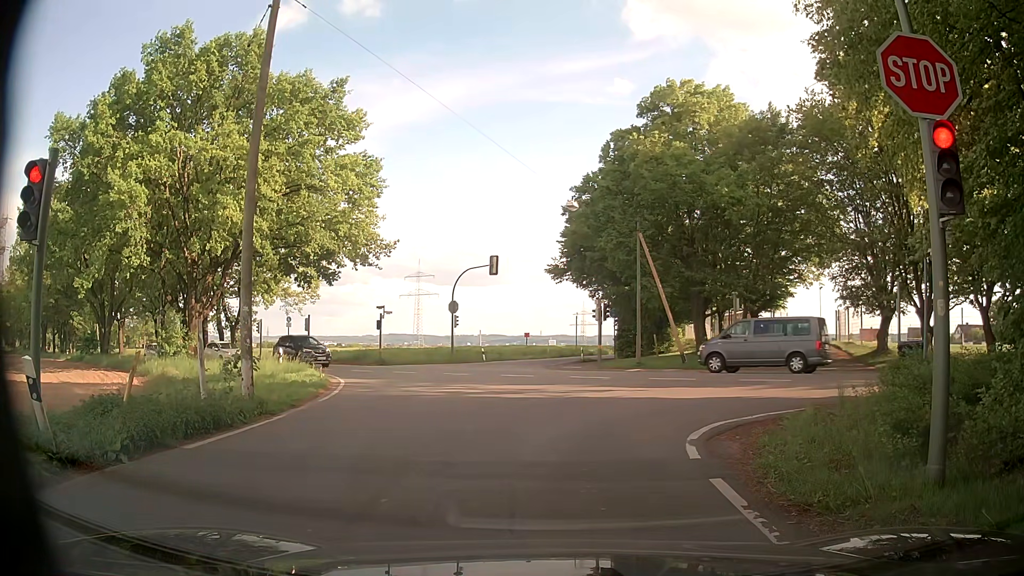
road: tertiary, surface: asphalt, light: Day
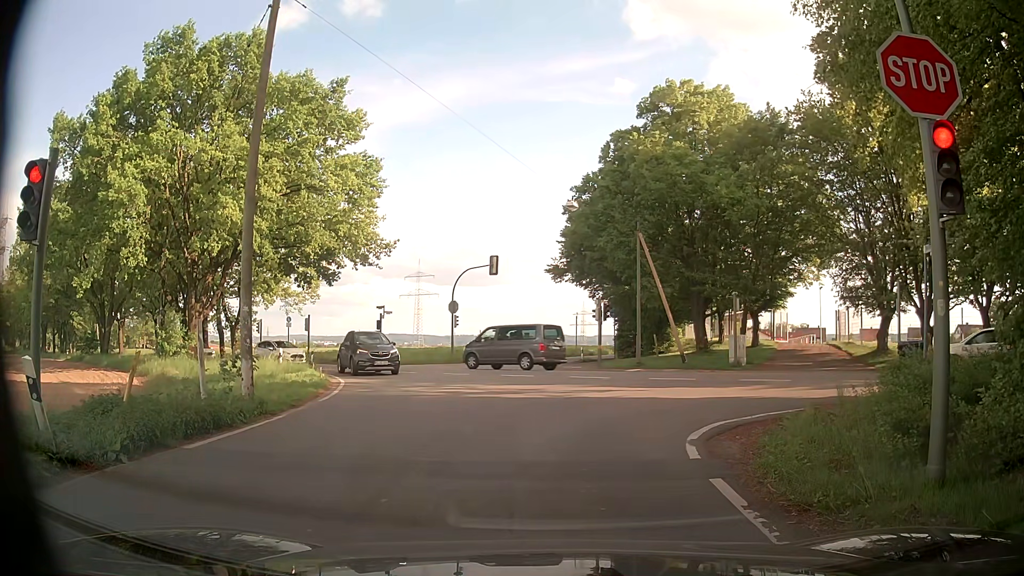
(0.0, 0.0) m; 0°
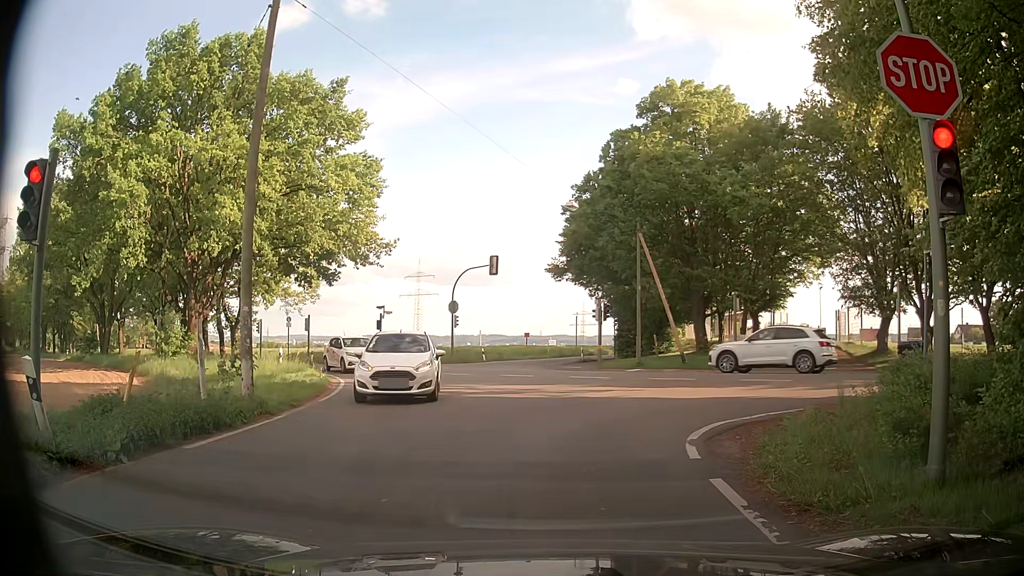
(0.0, 0.0) m; 0°
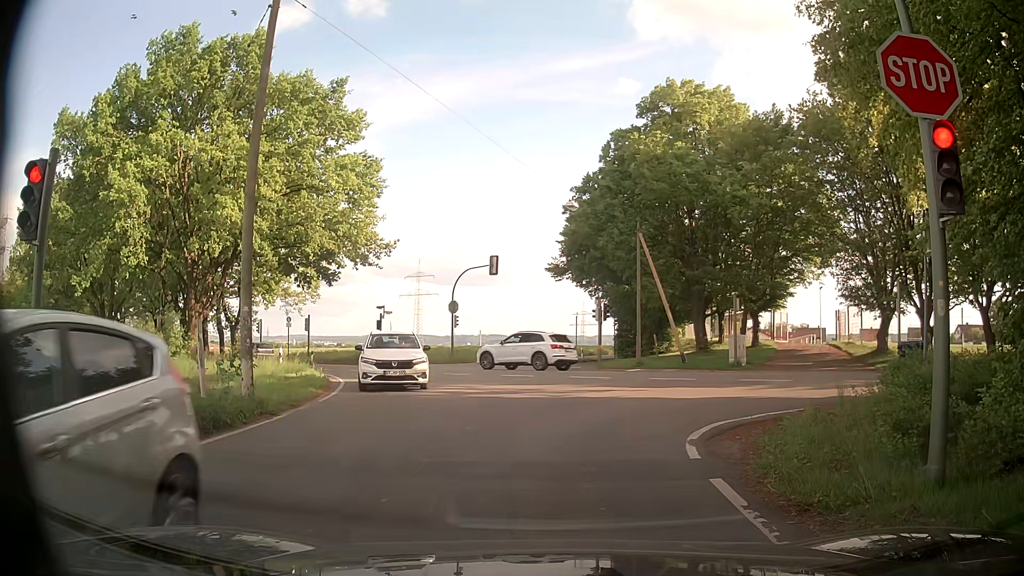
(0.0, 0.0) m; 0°
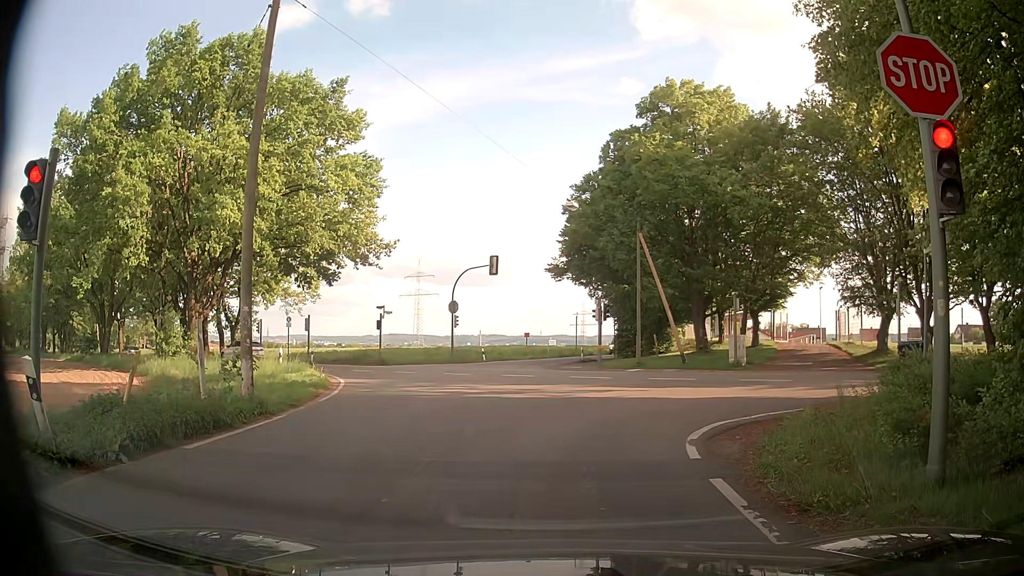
(0.0, 0.0) m; 0°
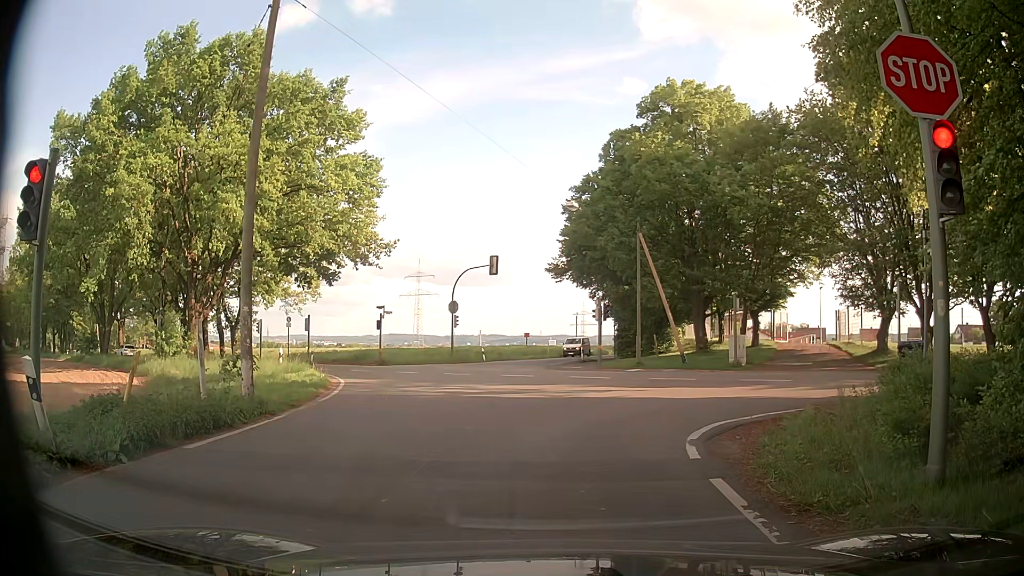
(0.0, 0.0) m; 0°
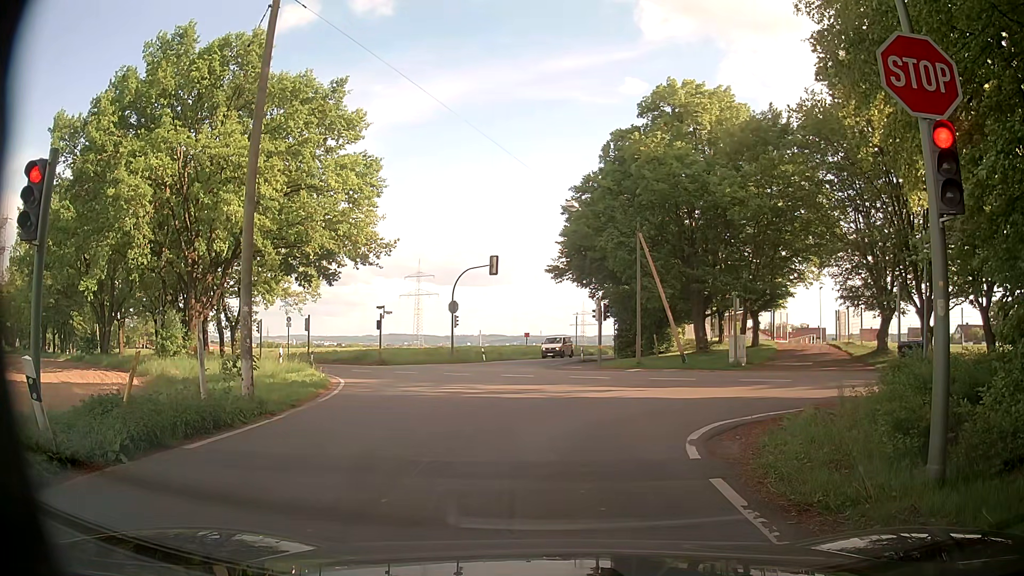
(0.0, 0.0) m; 0°
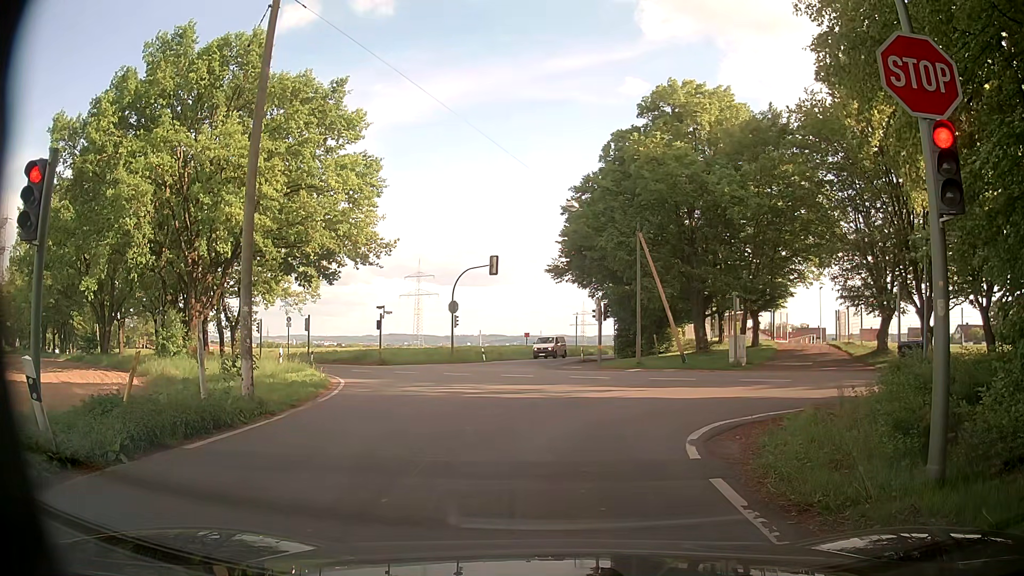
(0.0, 0.0) m; 0°
